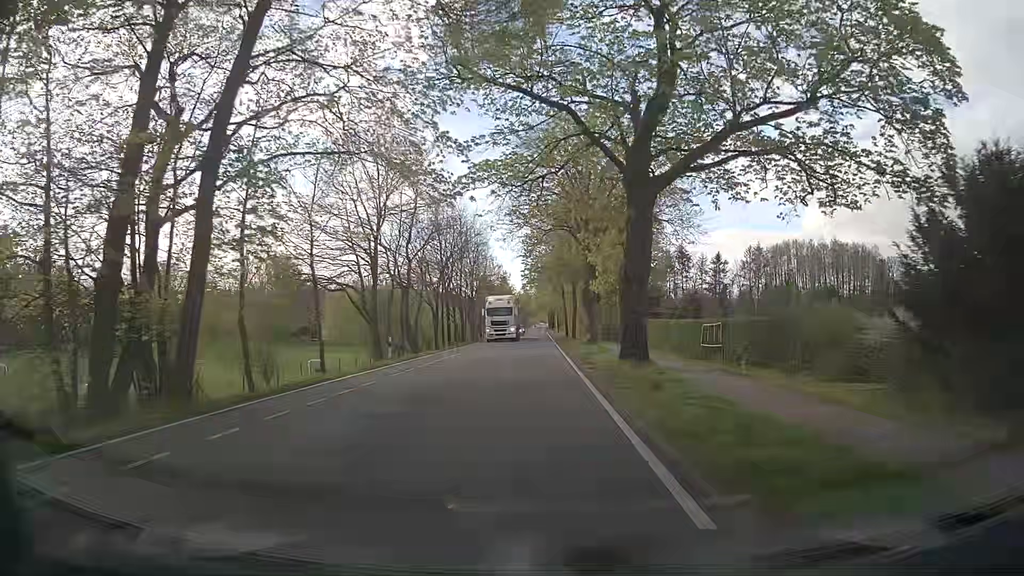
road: tertiary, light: Day
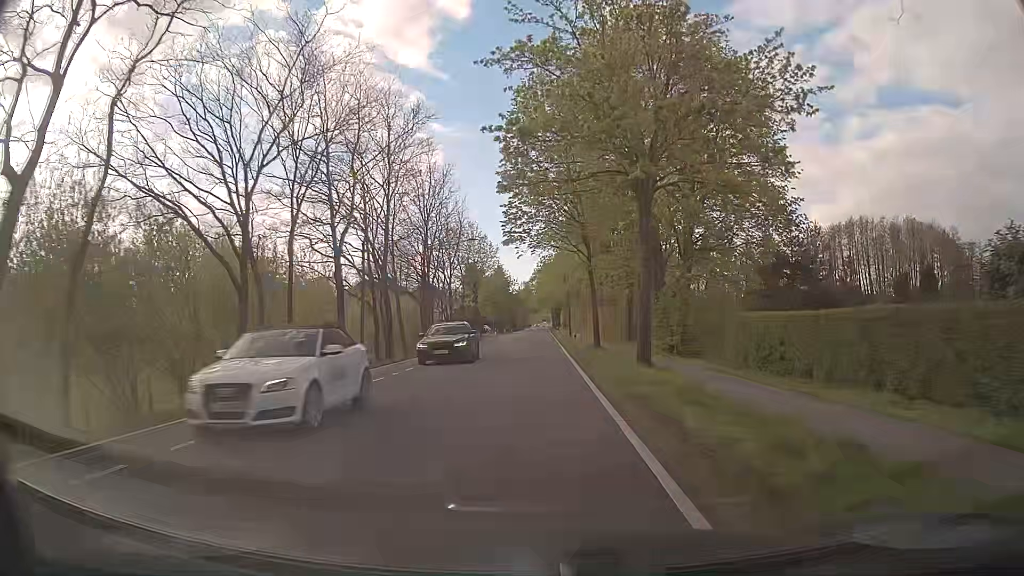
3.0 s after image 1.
(0.0, +38.2) m; 0°
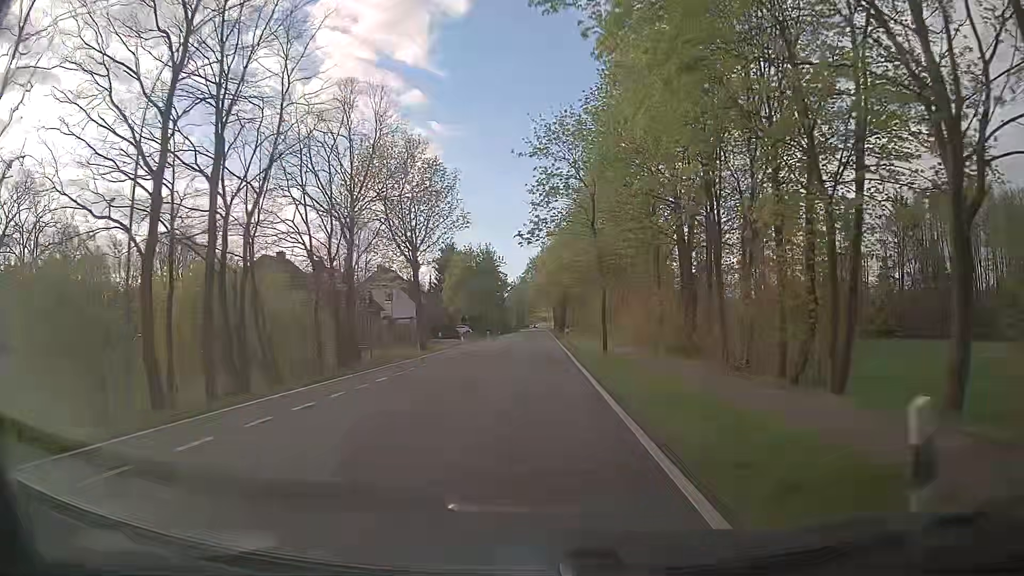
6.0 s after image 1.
(0.0, +38.1) m; 0°
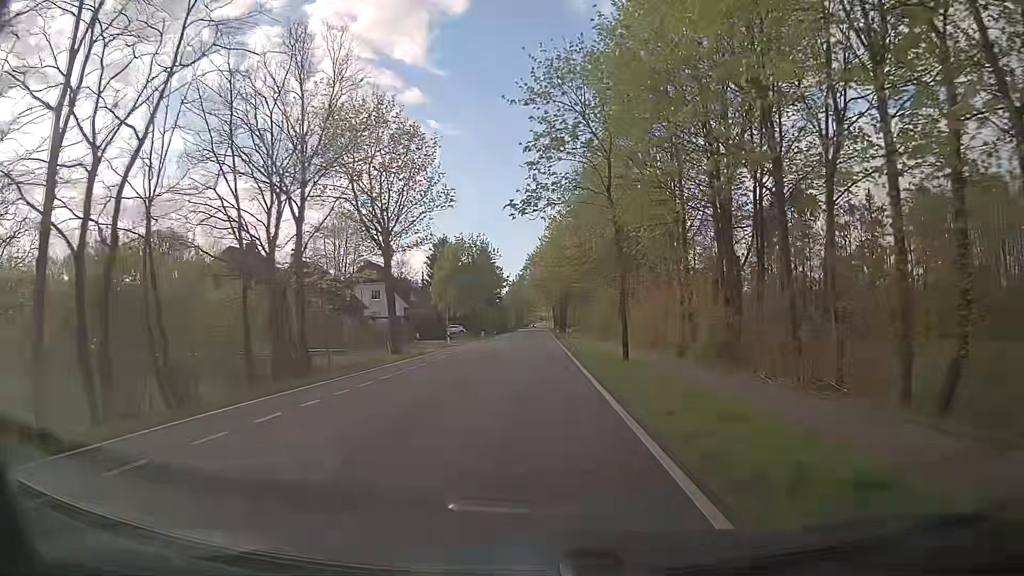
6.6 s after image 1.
(-0.1, +7.6) m; -1°
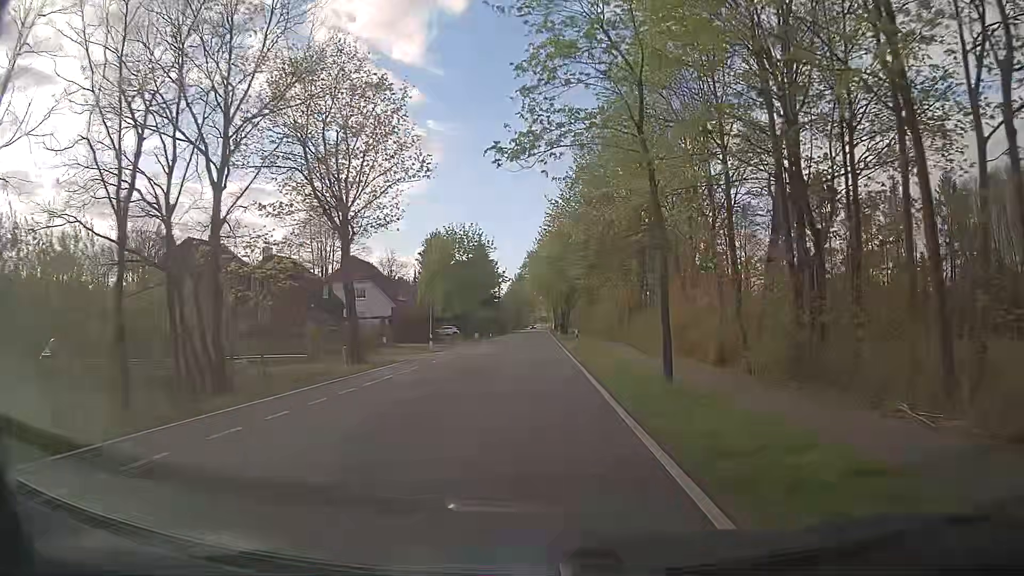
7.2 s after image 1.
(0.0, +7.6) m; 0°
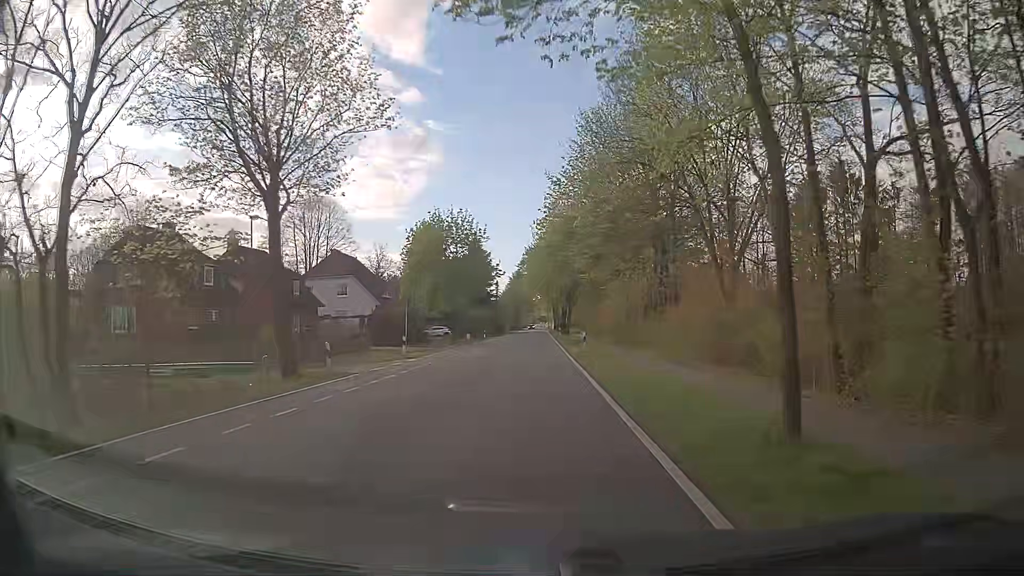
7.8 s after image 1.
(0.0, +7.6) m; +1°
